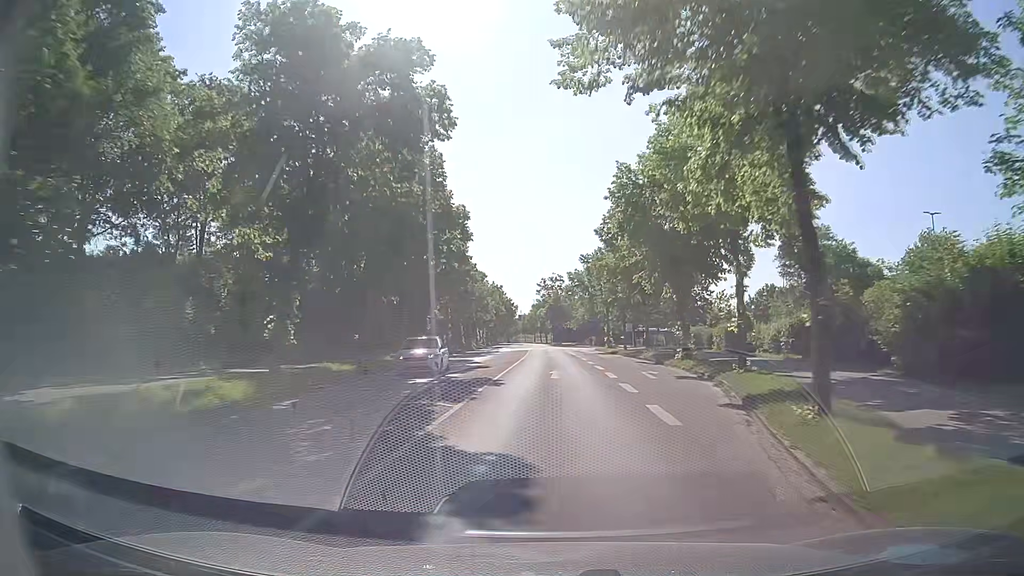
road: tertiary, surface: asphalt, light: Day
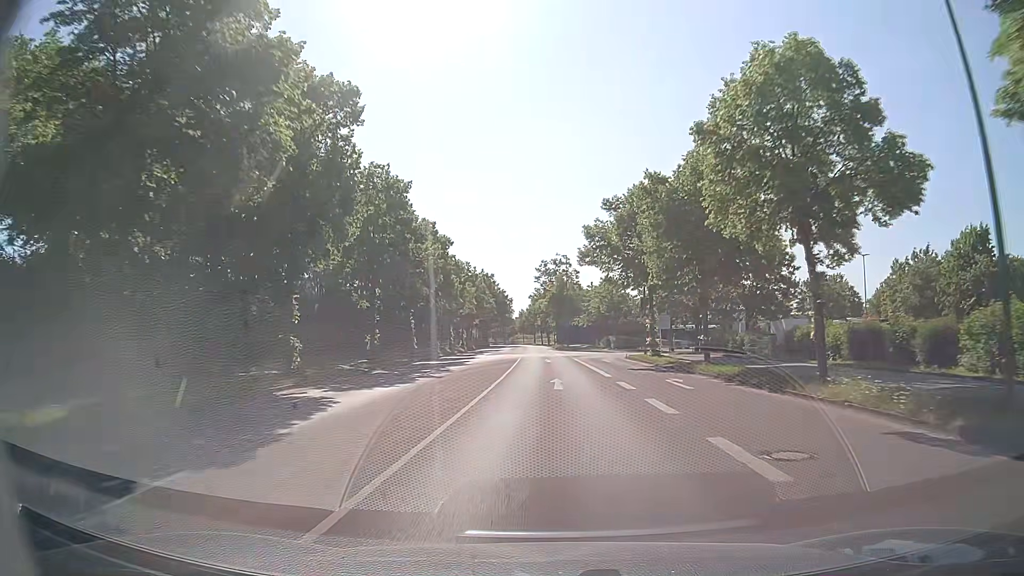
(0.0, +28.2) m; -1°
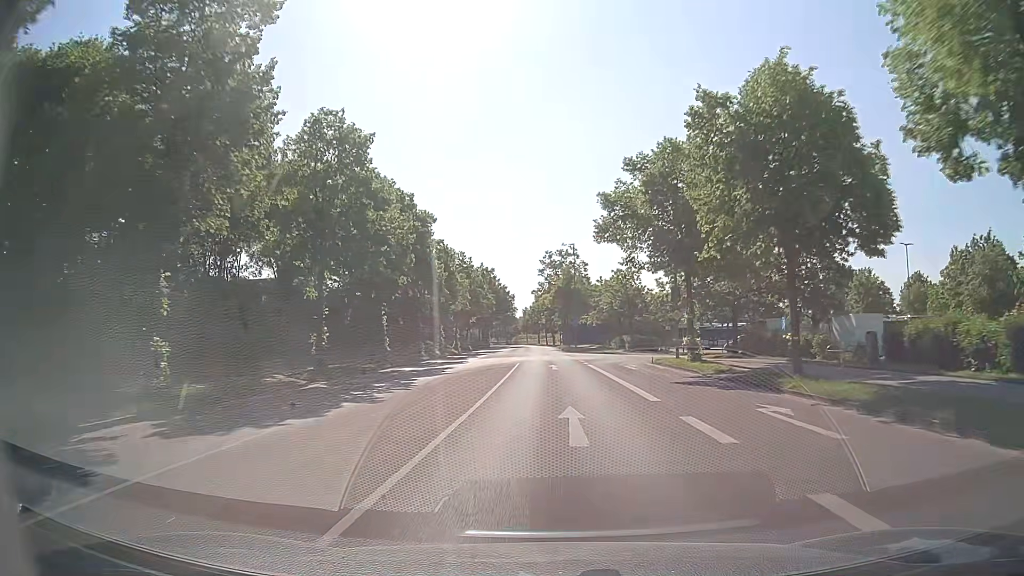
(0.0, +9.6) m; 0°
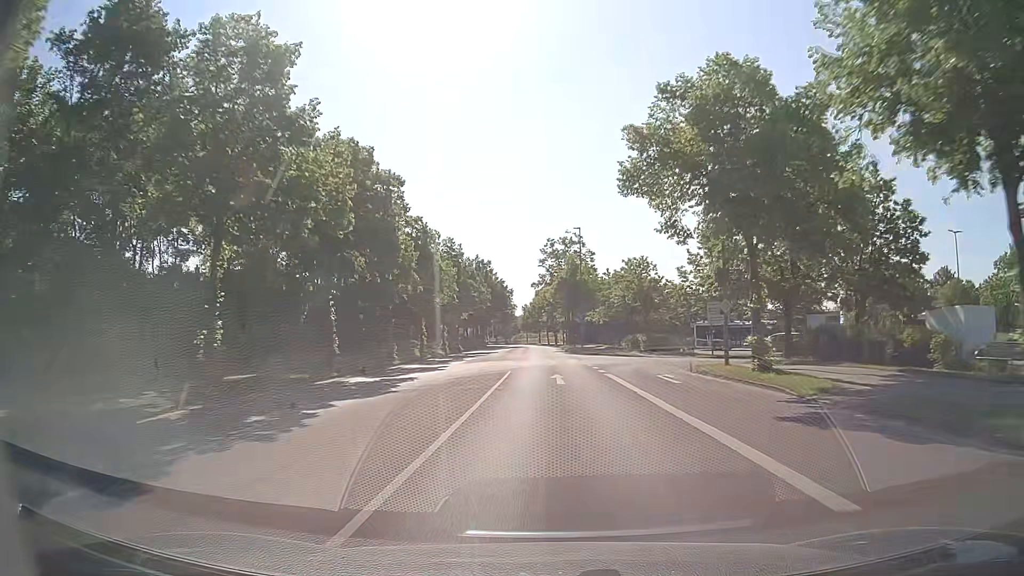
(0.0, +9.6) m; 0°
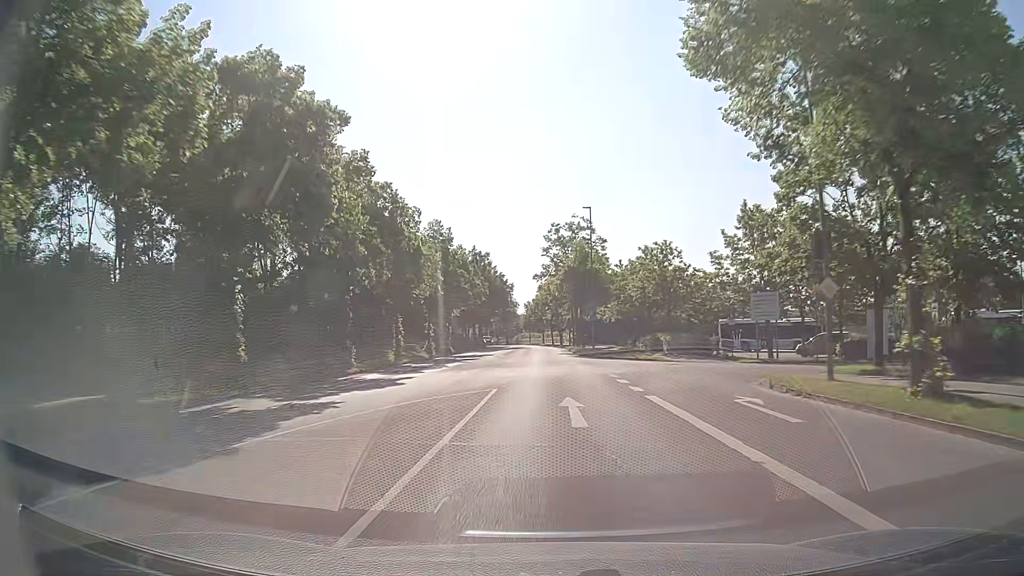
(0.0, +9.5) m; 0°
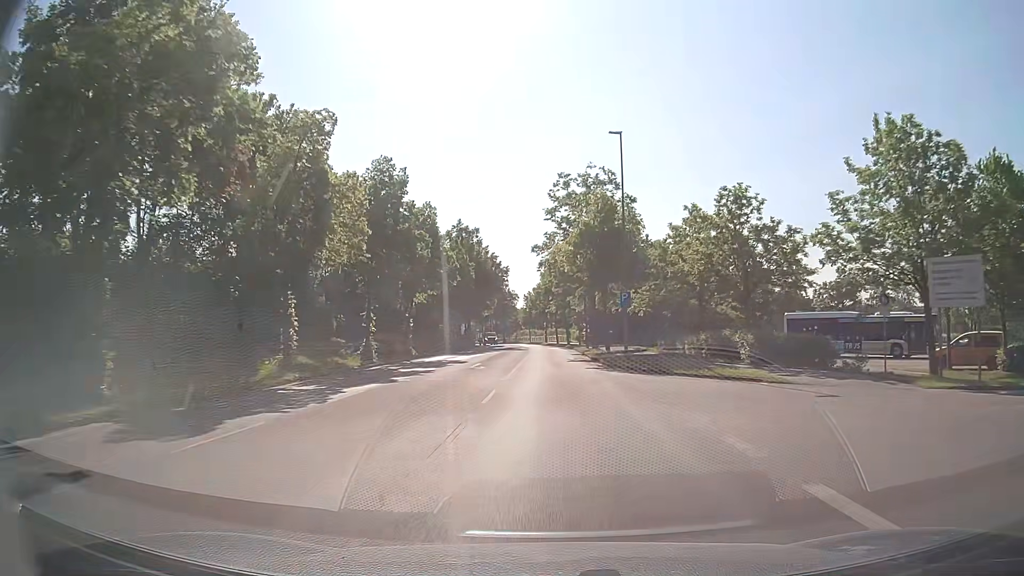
(-0.2, +18.6) m; -1°
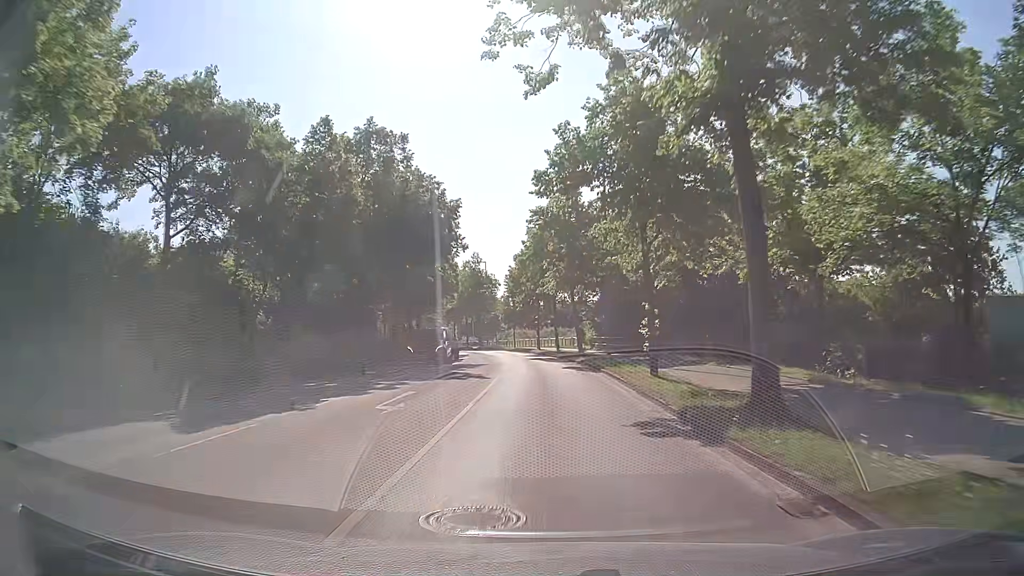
(+0.2, +35.3) m; 0°
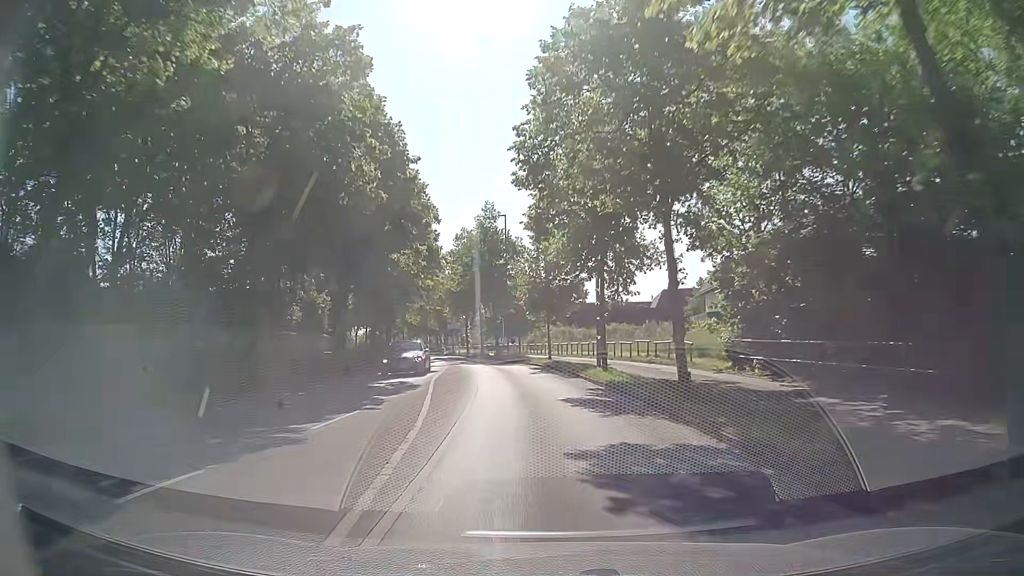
(-0.9, +33.4) m; -4°
(0, +10) (-1, +20) (-2, +30) (-3, +40) (-5, +50) (-8, +59) (-10, +69) (-13, +79) (-16, +88) (-20, +97) m
